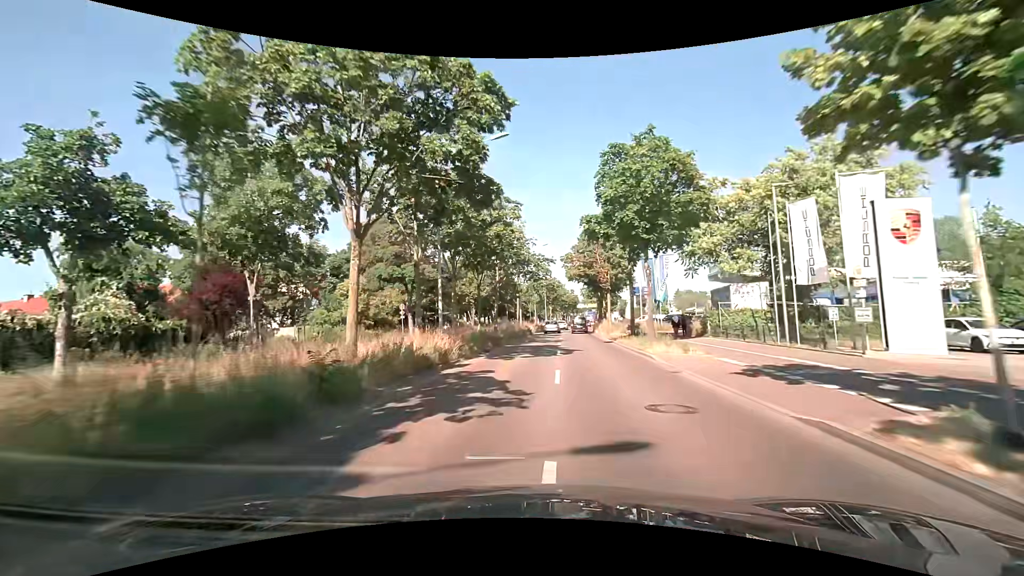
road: primary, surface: asphalt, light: Day
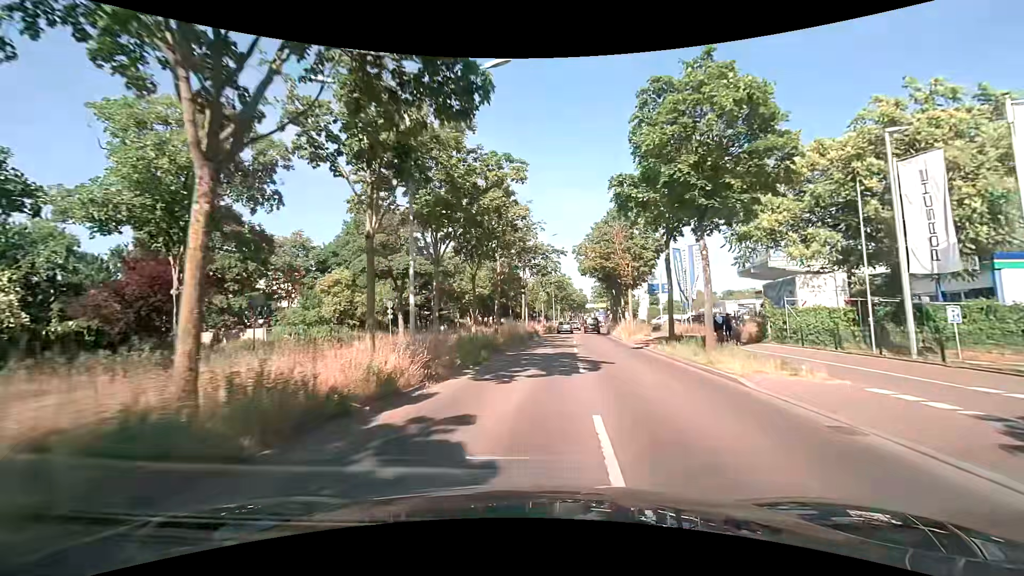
(-0.1, +6.6) m; -1°
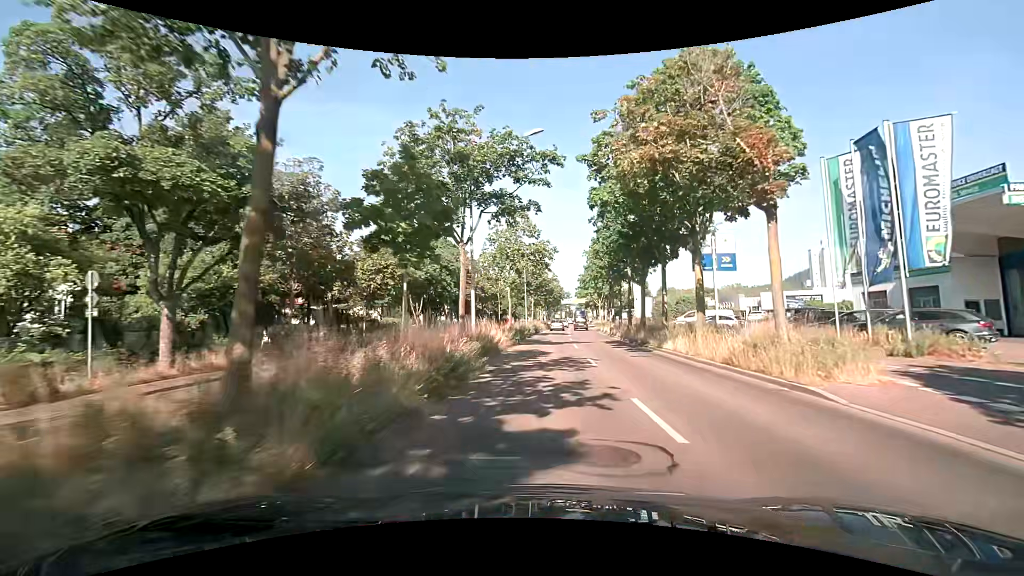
(+0.7, +26.3) m; +3°
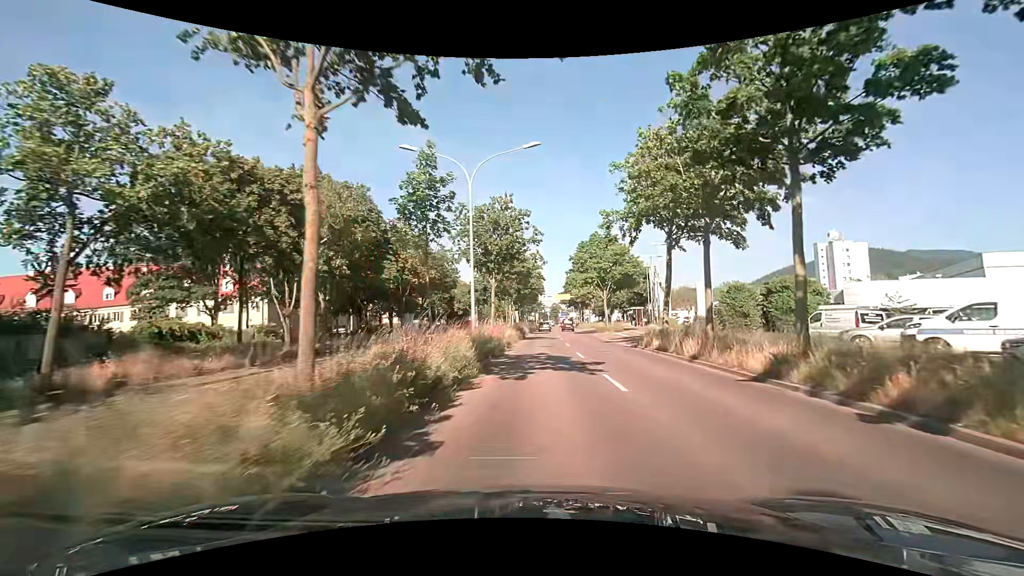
(+1.1, +32.2) m; +3°
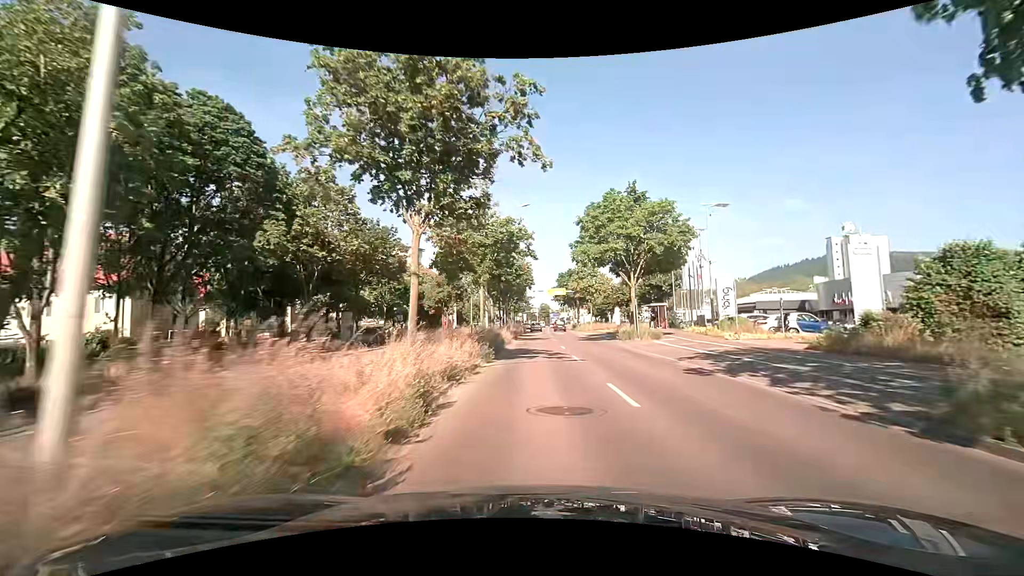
(+0.5, +19.8) m; +1°
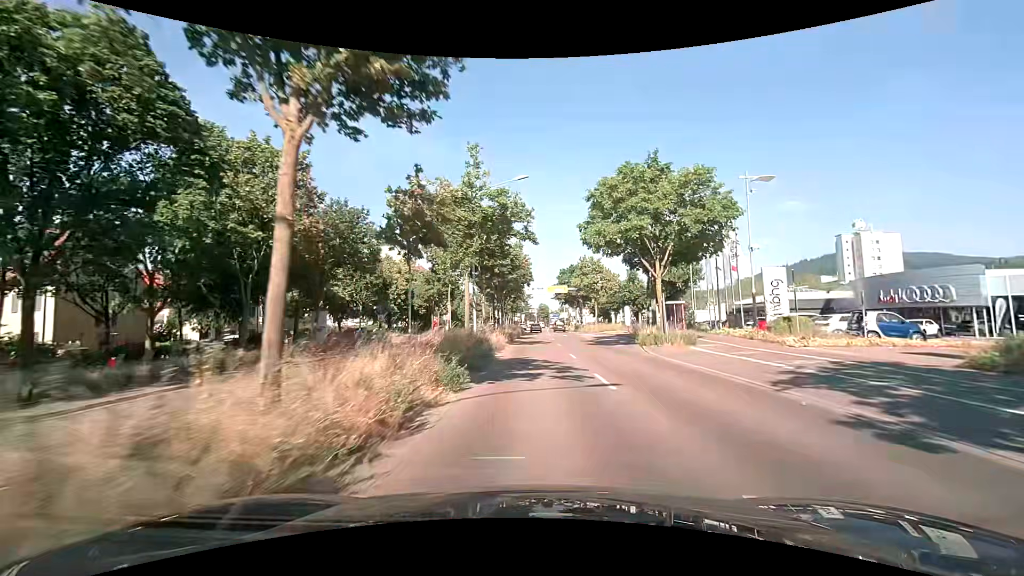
(+0.1, +7.0) m; +1°
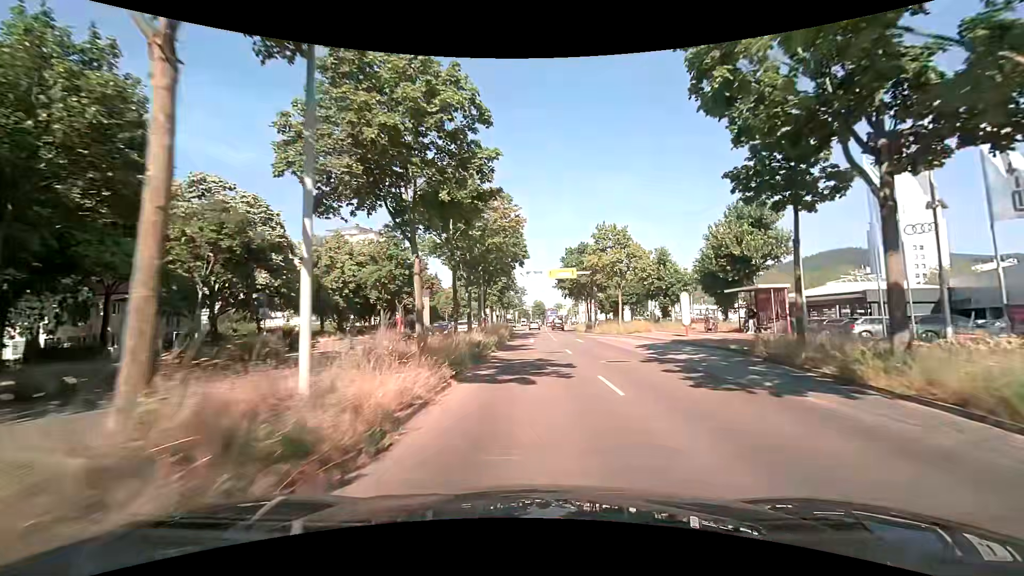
(+0.1, +21.0) m; +1°
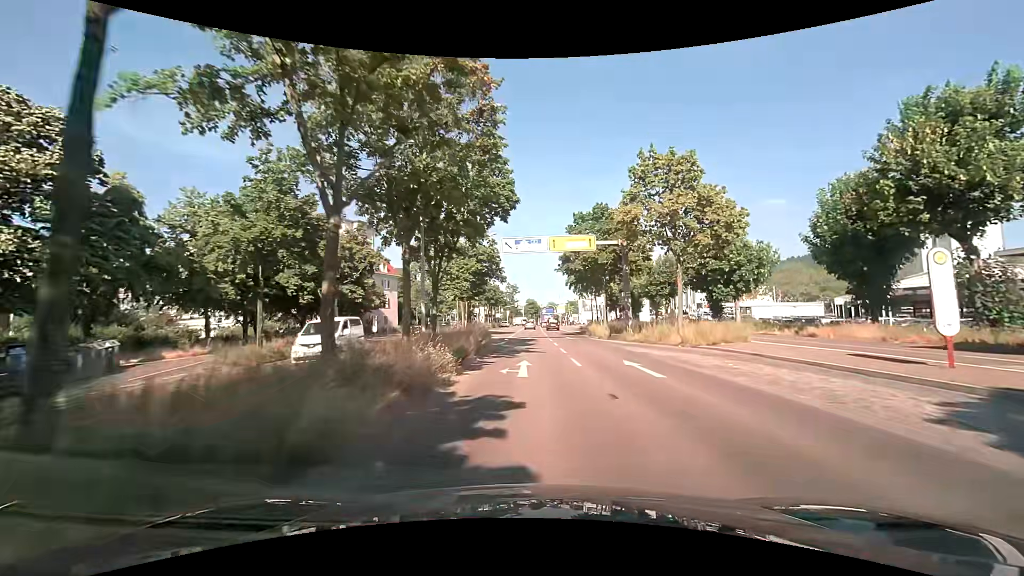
(+0.1, +20.1) m; 0°
